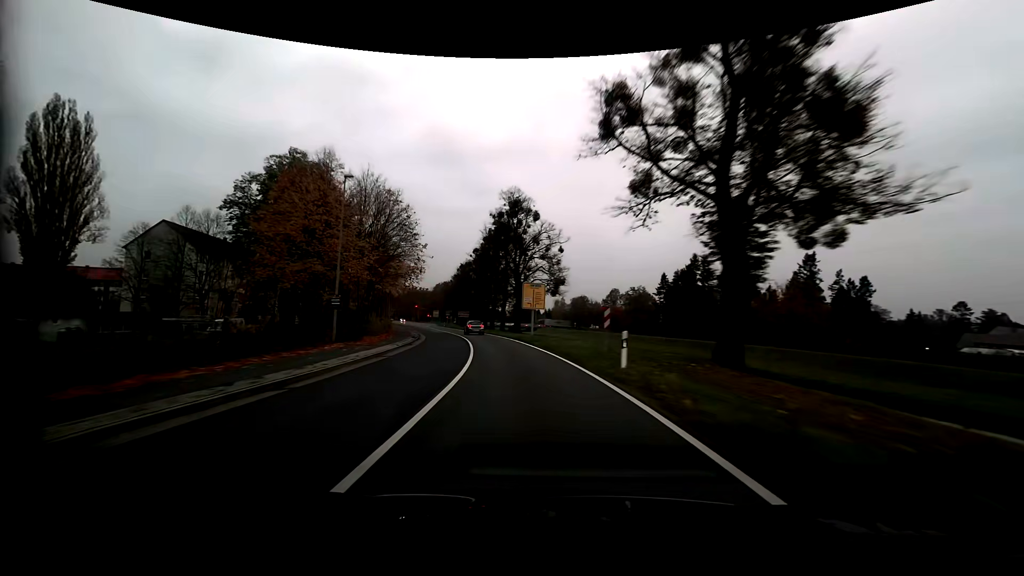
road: primary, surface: asphalt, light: Day
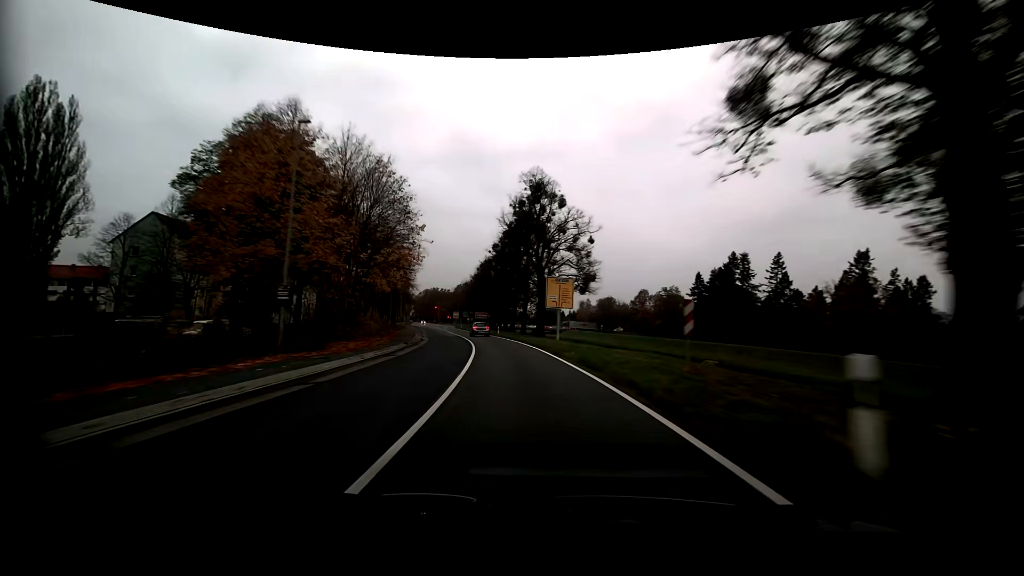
(-0.2, +9.1) m; -3°
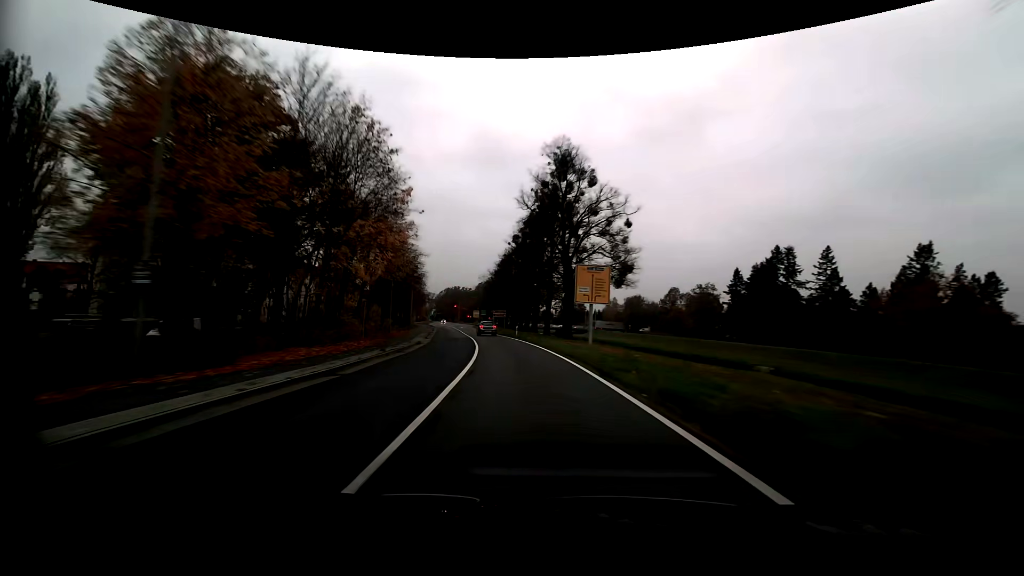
(-0.2, +9.1) m; -3°
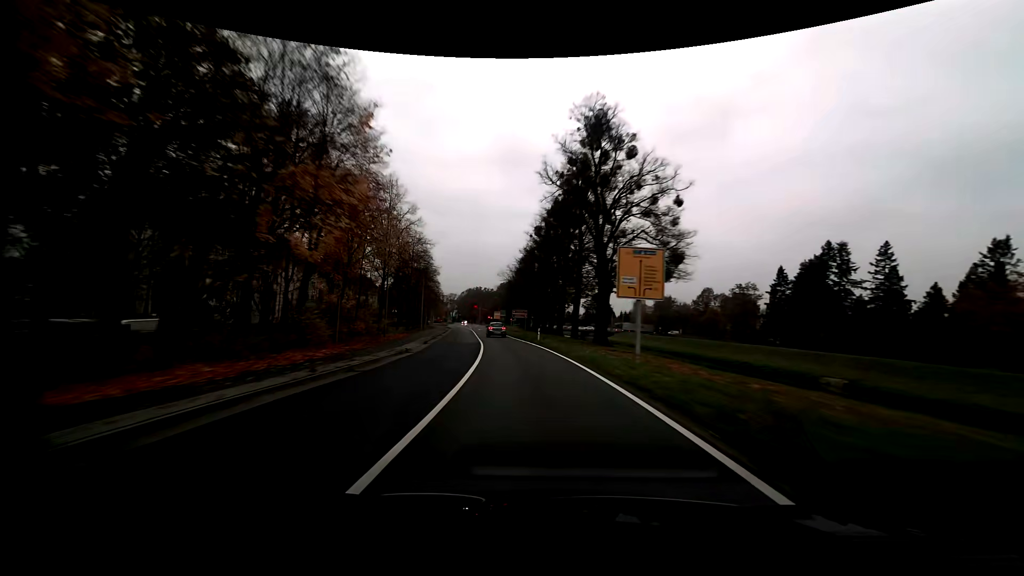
(-0.2, +9.1) m; -3°
